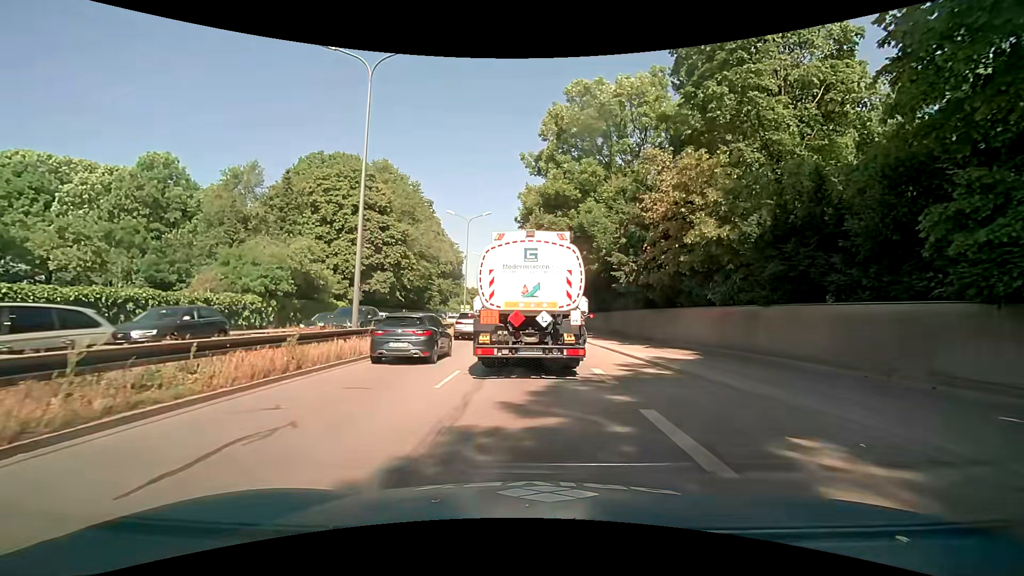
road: trunk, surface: asphalt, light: Day
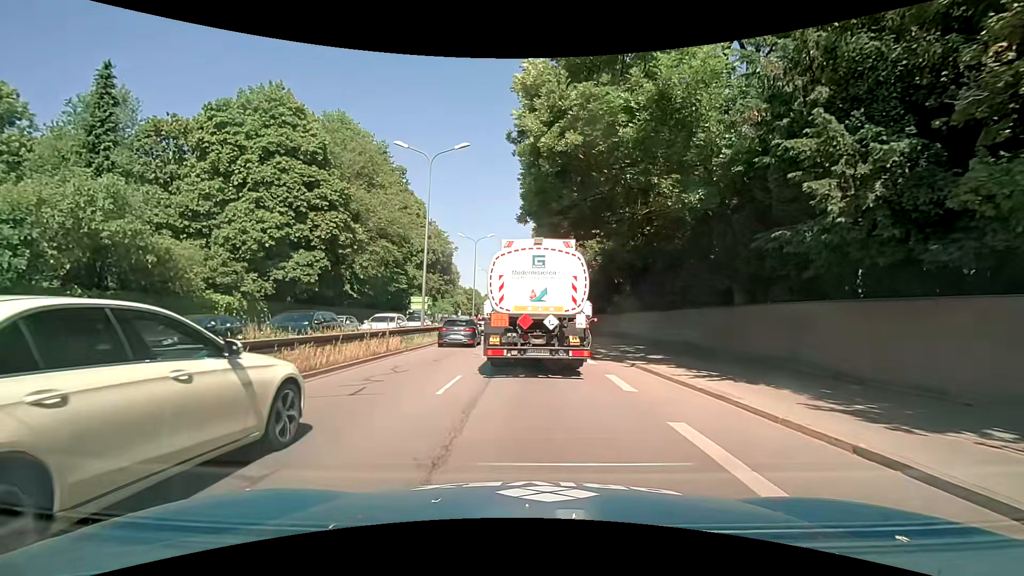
(-0.1, +18.5) m; -1°
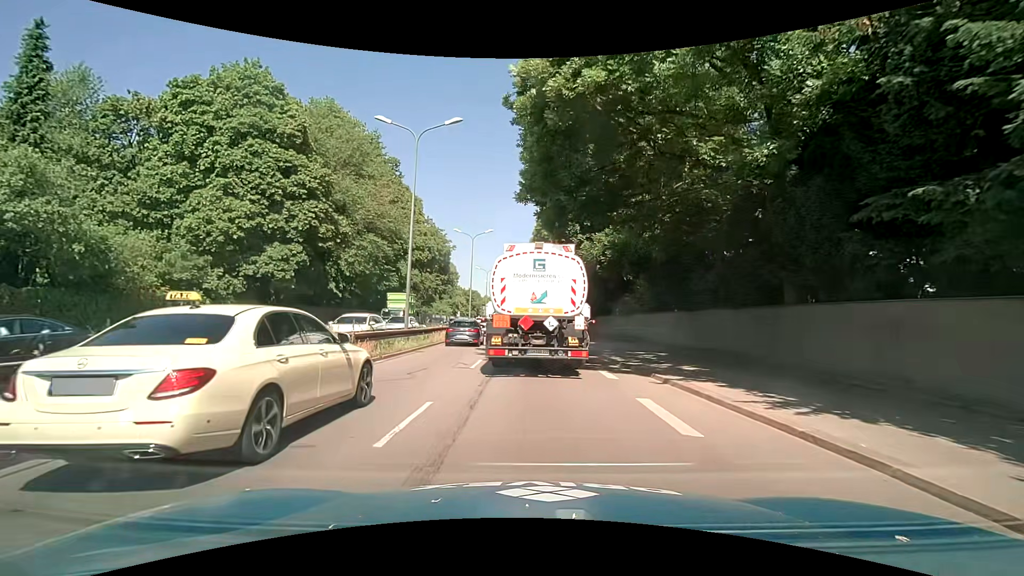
(0.0, +3.7) m; +1°
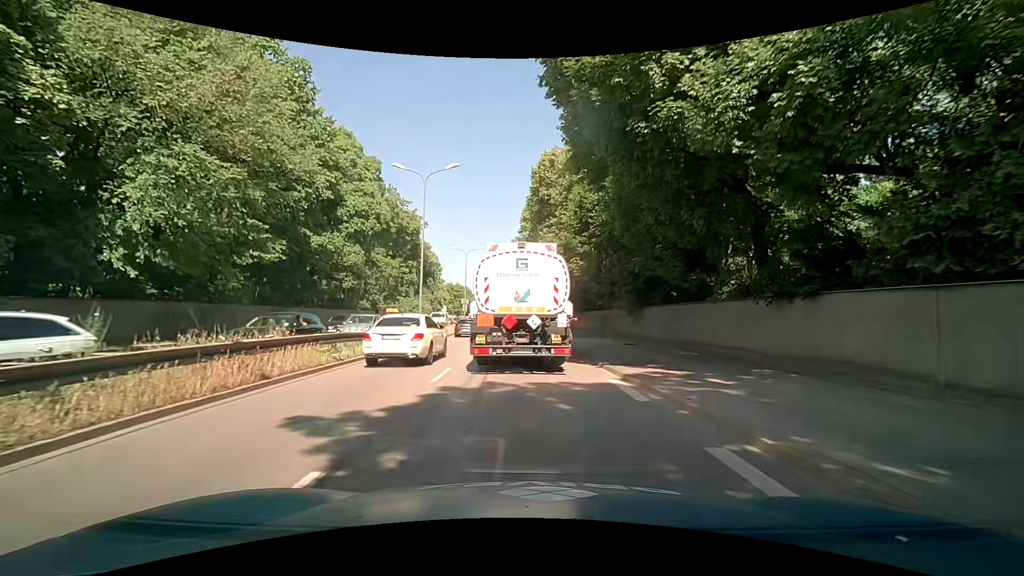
(0.0, +21.9) m; 0°
(0, +10) (0, +20) (-1, +30) (-1, +40) (-2, +50) (-2, +60) (-3, +70) (-4, +80) (-4, +90) (-4, +100) m
